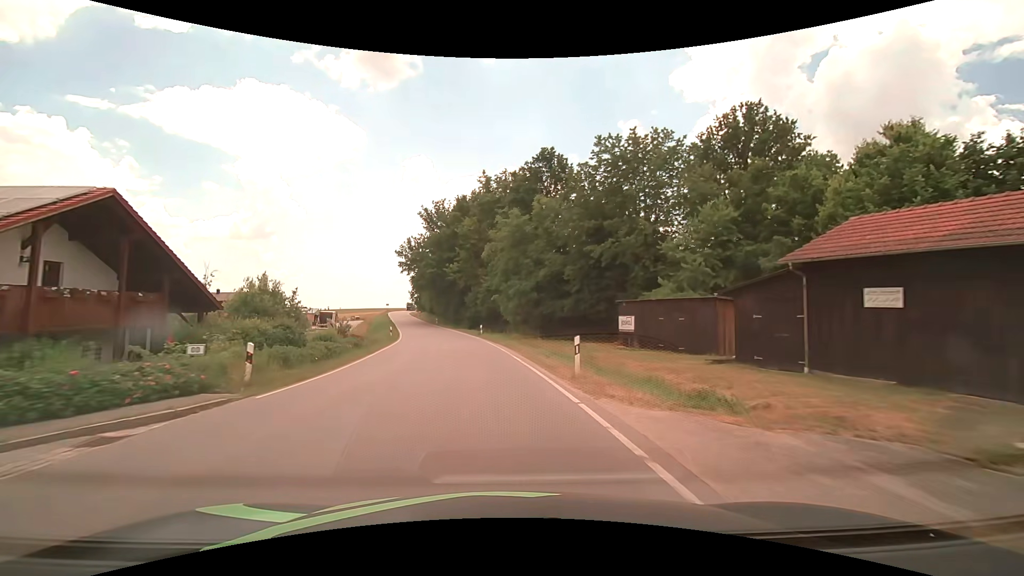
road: tertiary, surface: asphalt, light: Day
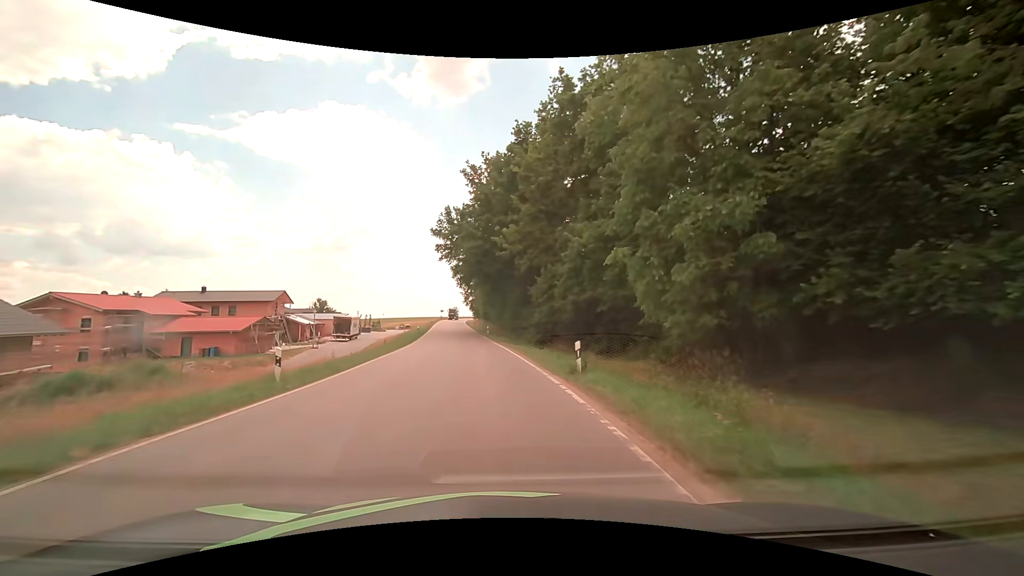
(-2.2, +30.1) m; -8°
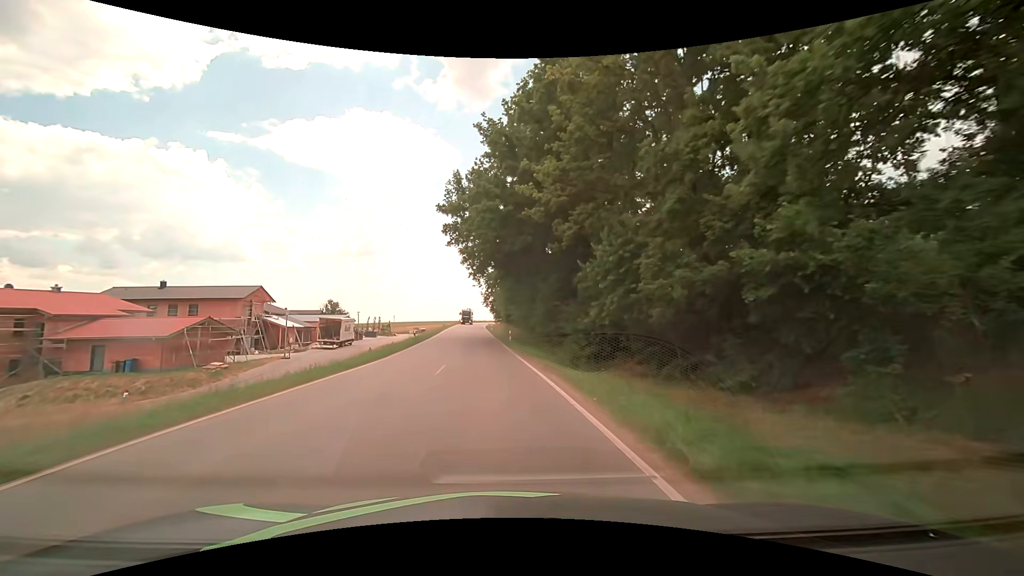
(-0.4, +15.0) m; -3°
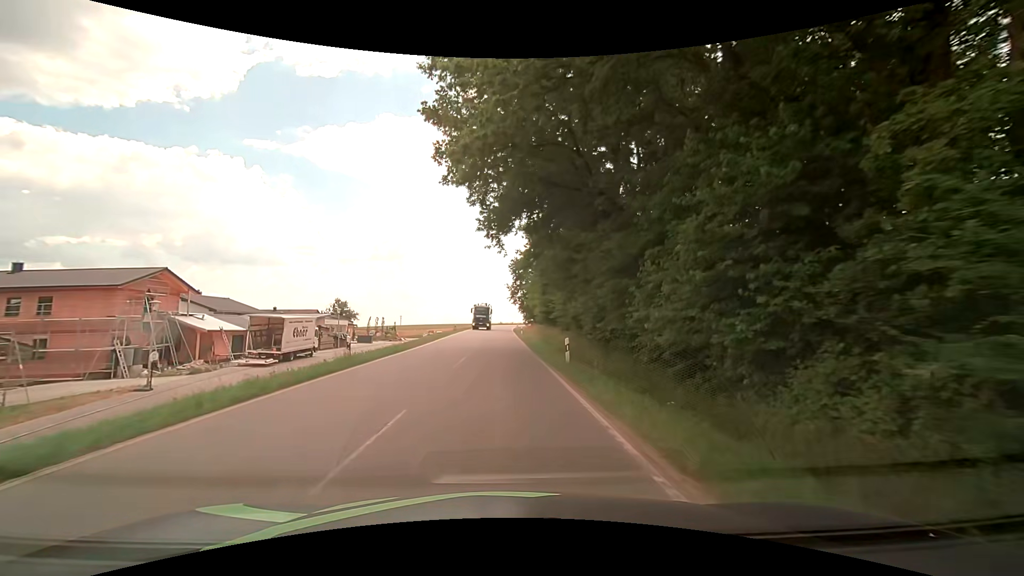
(-0.8, +22.5) m; -4°
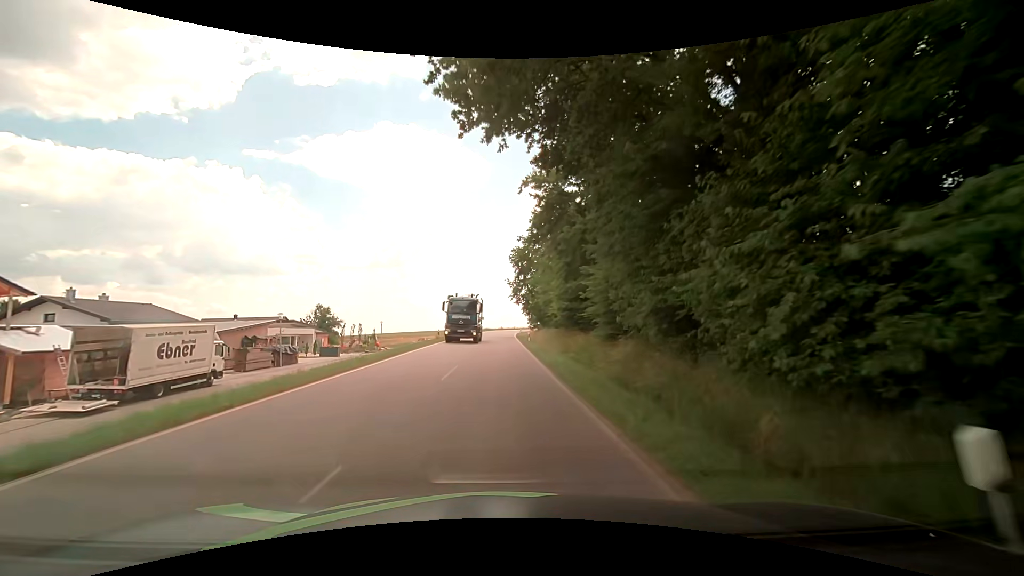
(0.0, +15.0) m; 0°
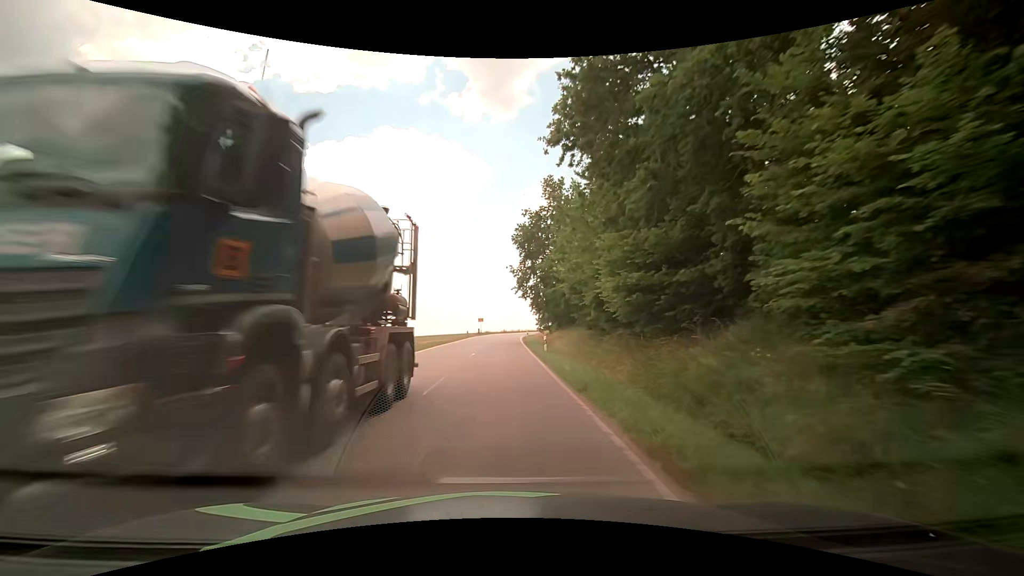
(0.0, +15.0) m; 0°
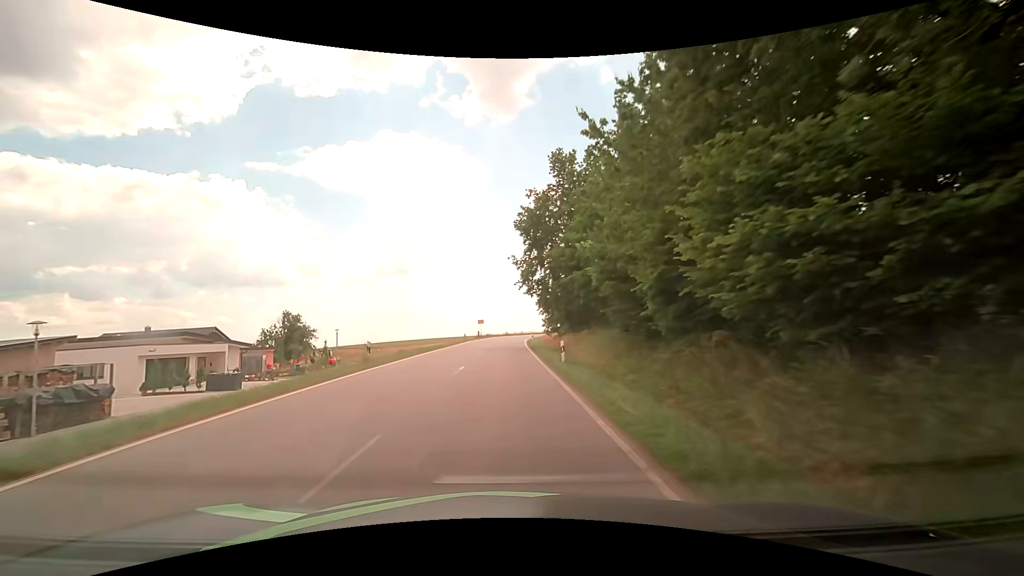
(-0.1, +7.5) m; -1°
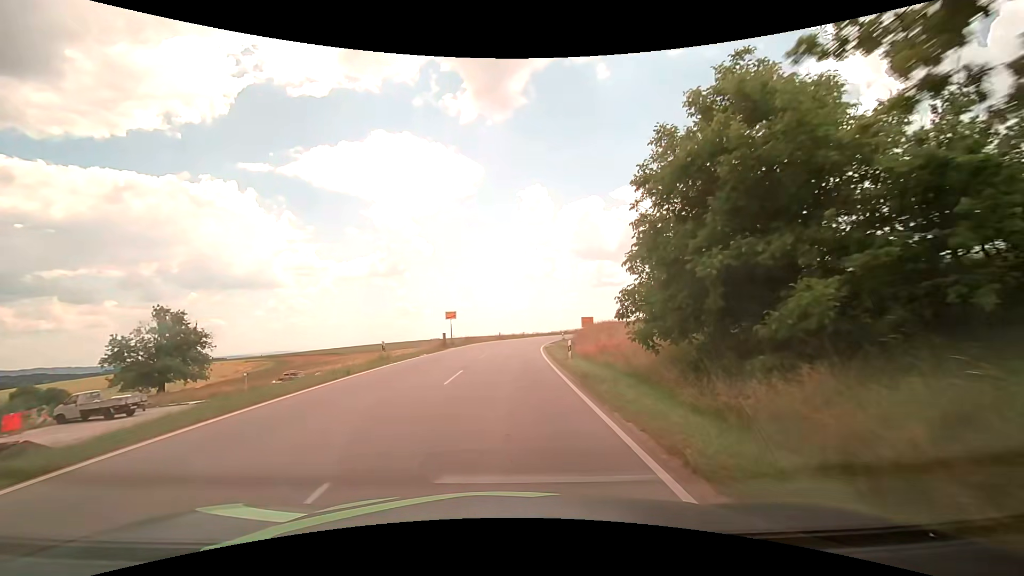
(0.0, +37.7) m; +1°
(0, +10) (0, +20) (0, +30) (+1, +40) (+2, +50) (+3, +60) (+5, +70) (+8, +79) (+11, +89) (+14, +98) m
